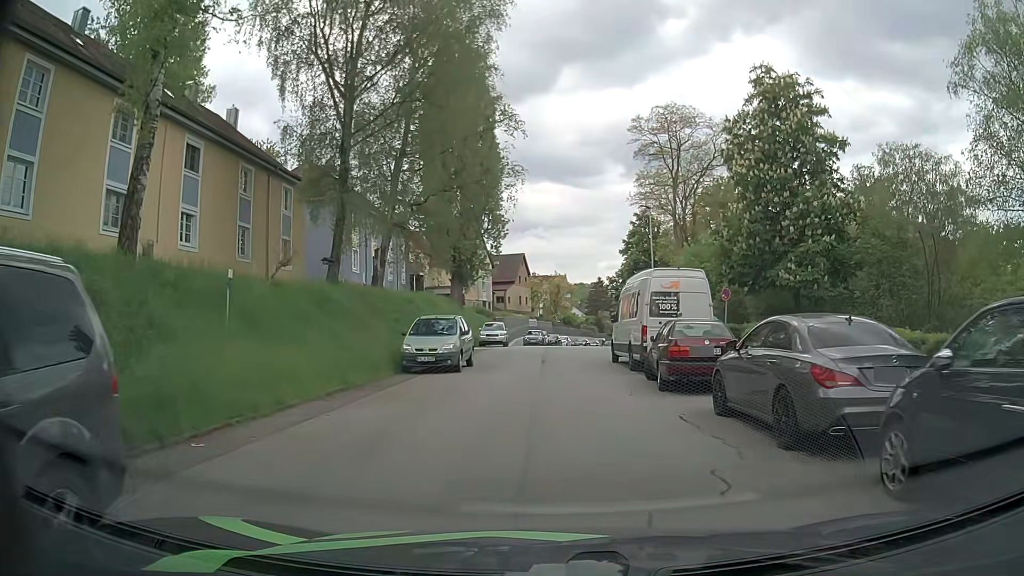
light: Day
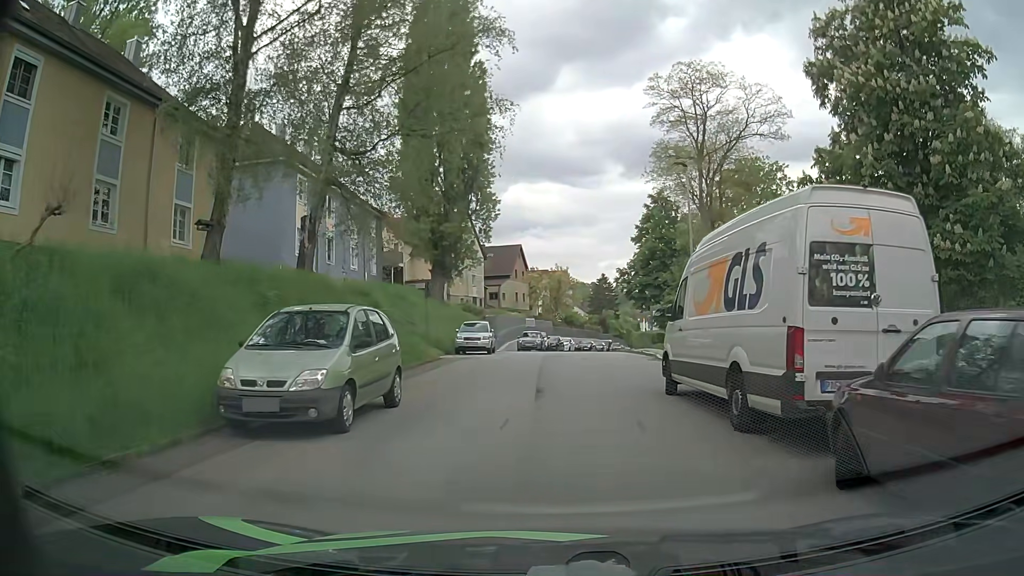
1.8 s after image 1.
(+0.3, +10.7) m; +3°
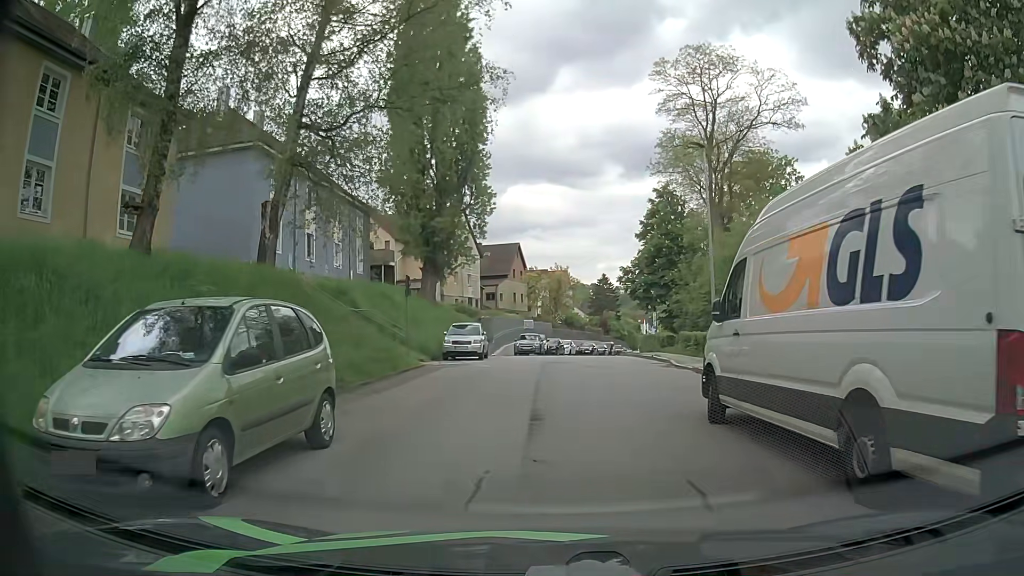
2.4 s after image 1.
(-0.1, +3.5) m; -2°
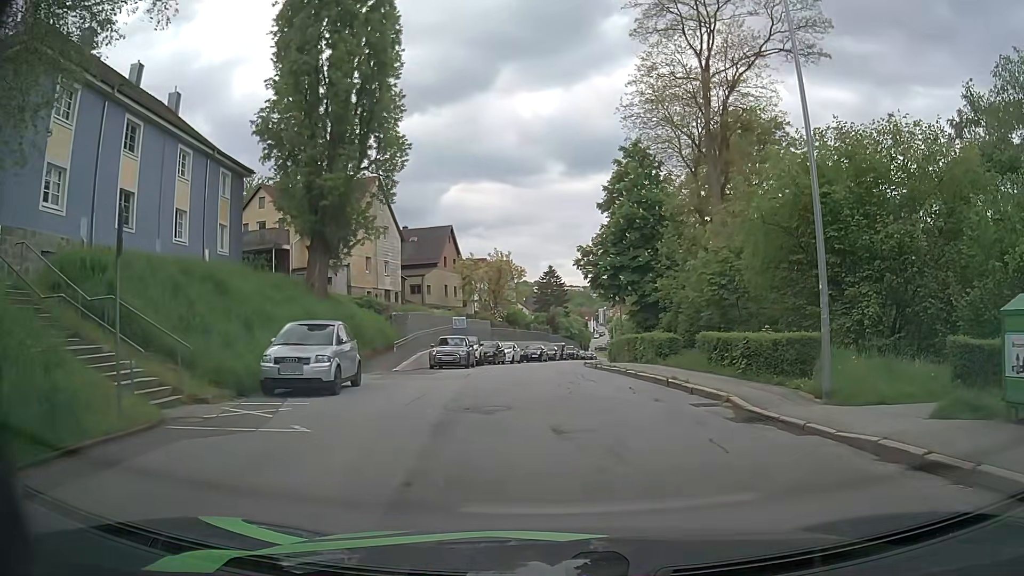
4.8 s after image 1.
(+0.4, +13.9) m; +6°
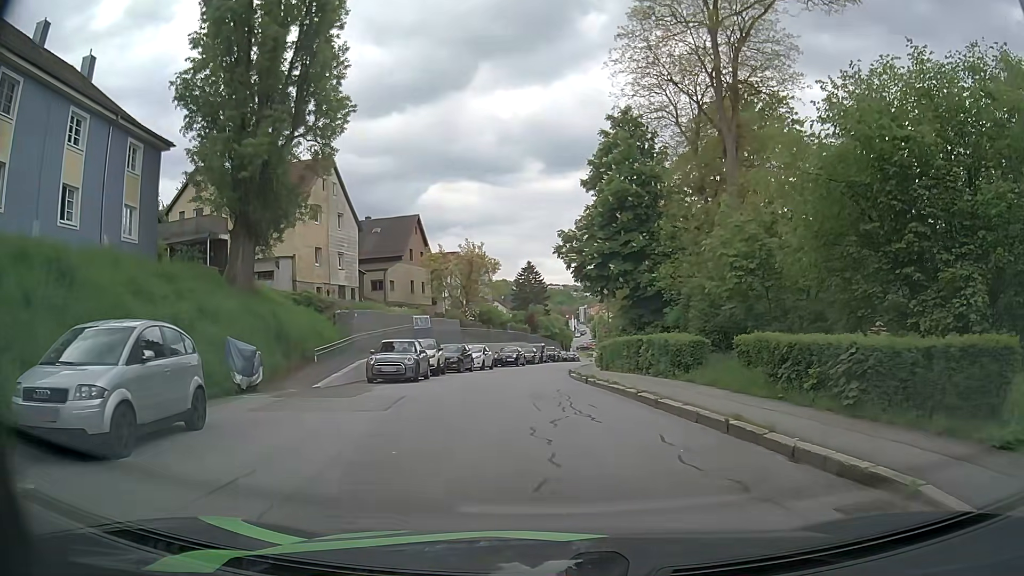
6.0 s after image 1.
(+0.1, +6.9) m; +2°
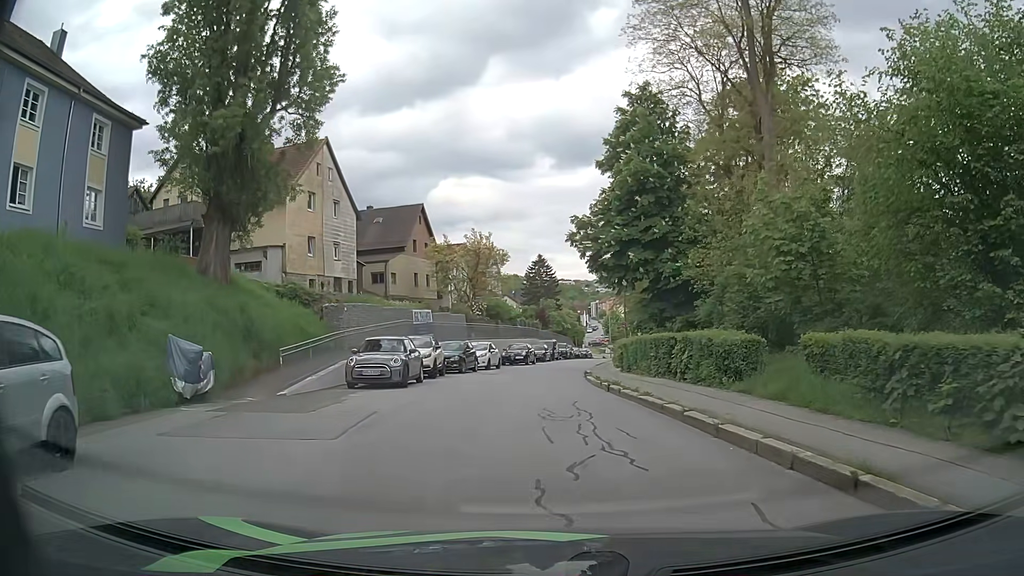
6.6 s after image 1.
(-0.1, +3.5) m; -3°
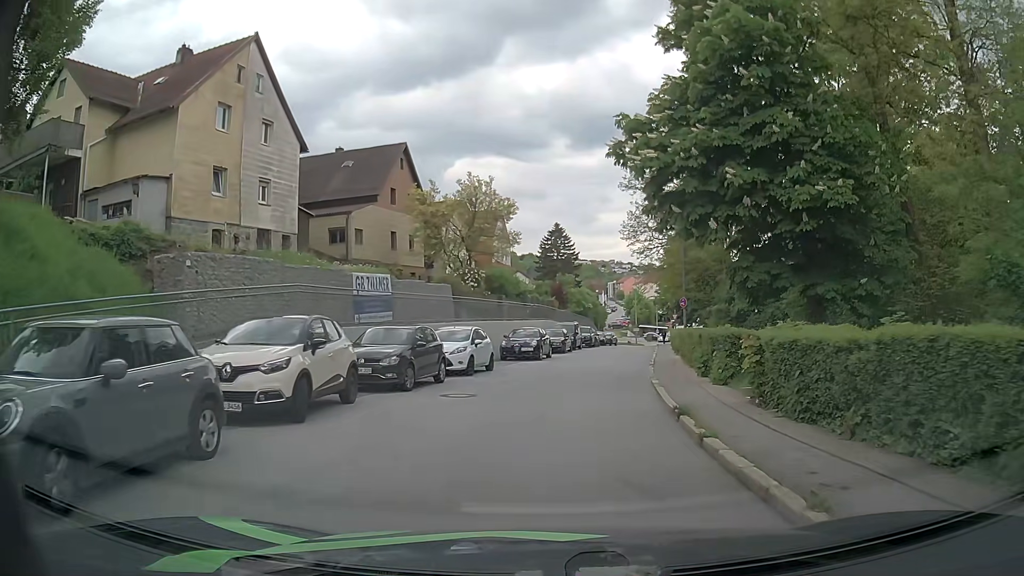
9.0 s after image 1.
(-0.3, +14.7) m; -1°
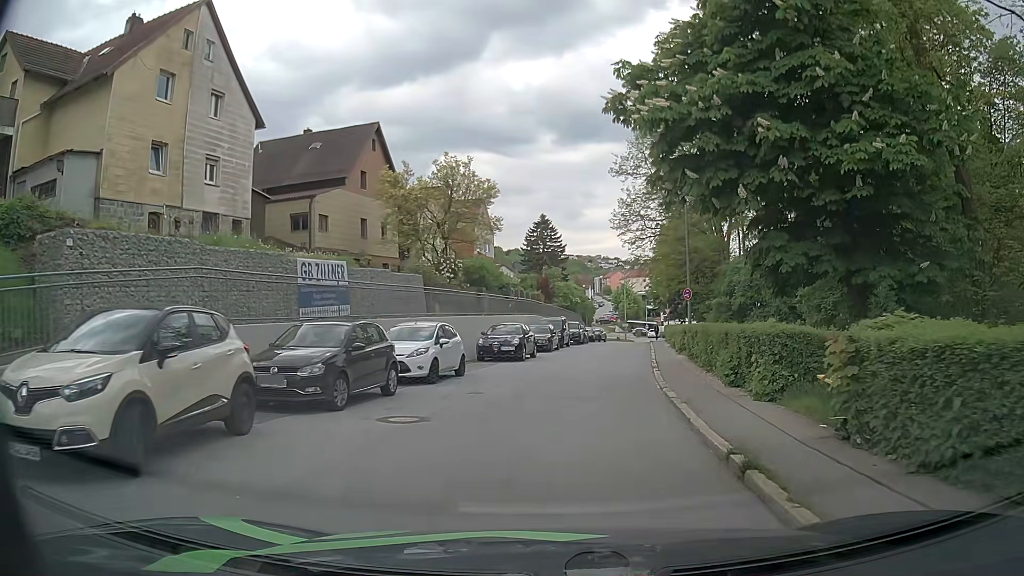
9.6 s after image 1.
(0.0, +4.0) m; +1°
